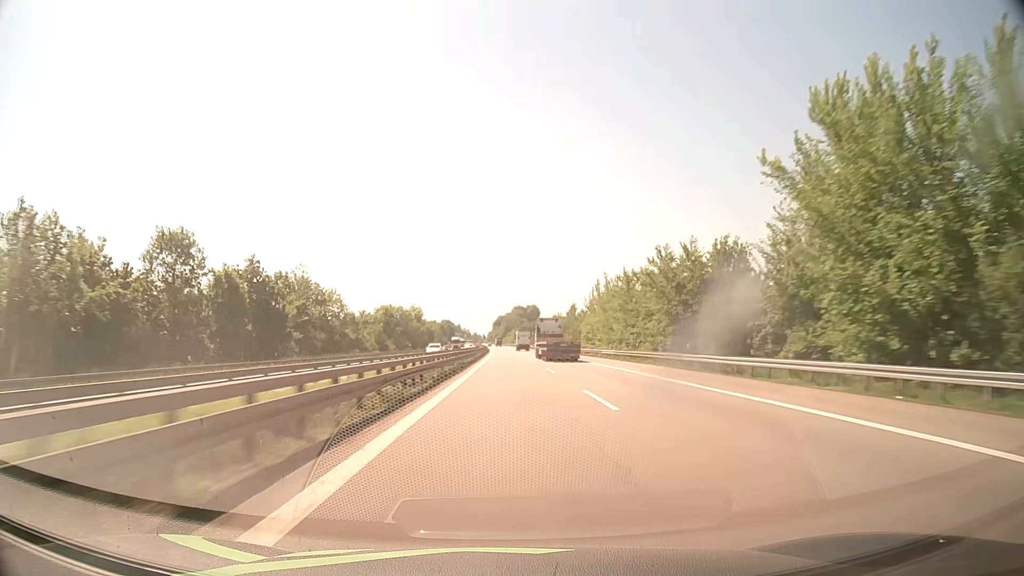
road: motorway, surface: asphalt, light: Day
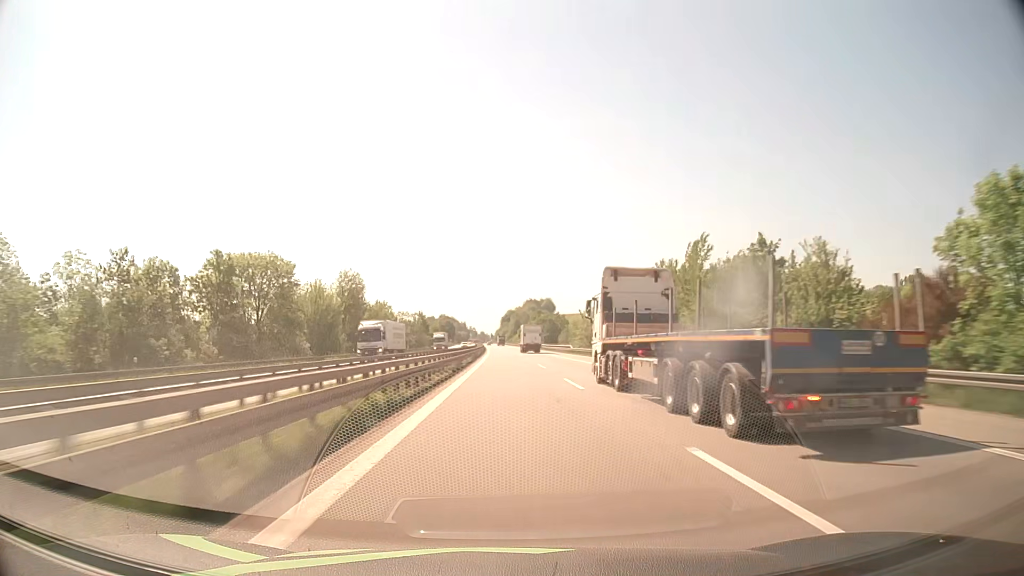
(-0.8, +101.7) m; -1°
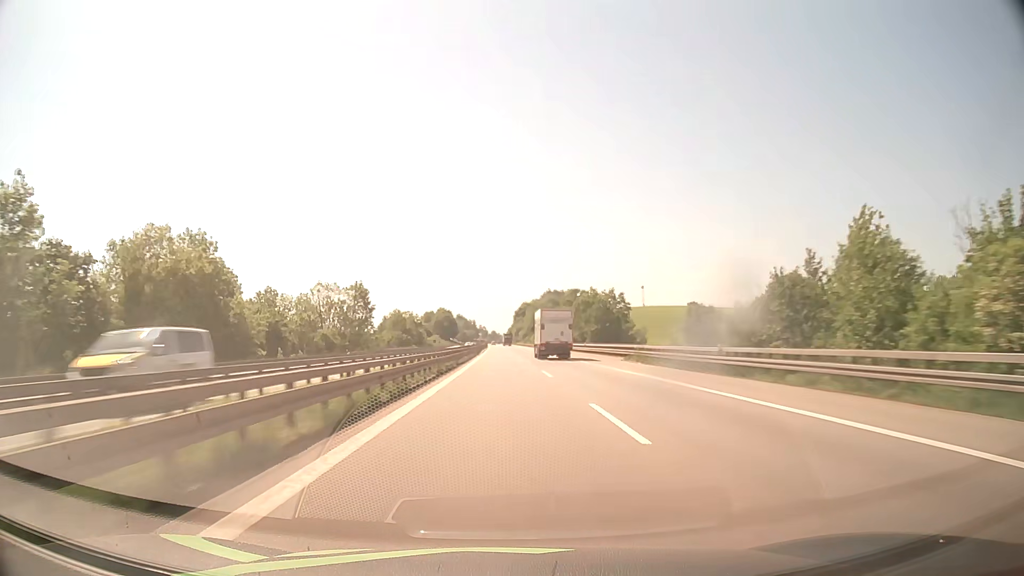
(-0.8, +101.7) m; -1°
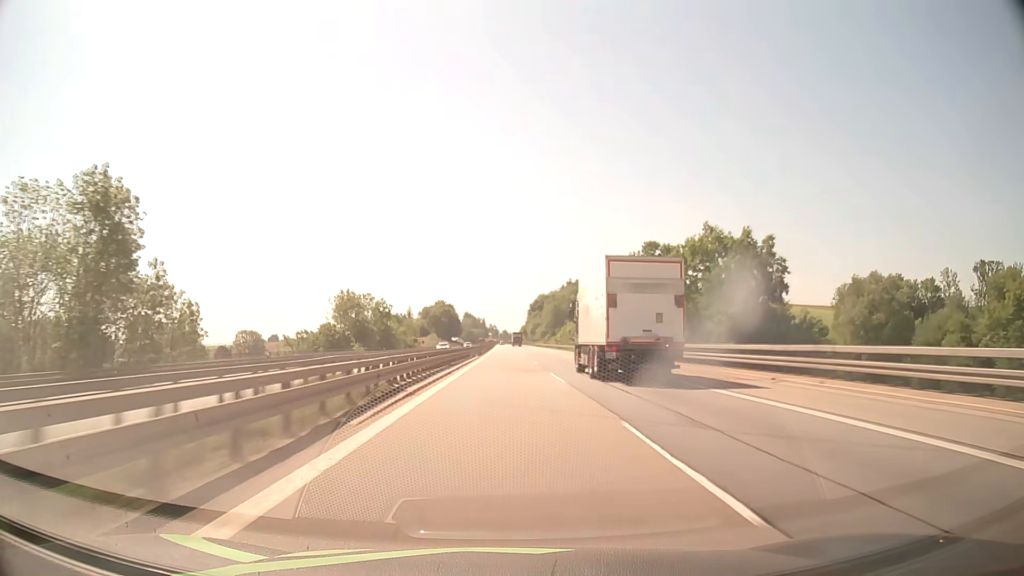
(-0.7, +76.1) m; -1°
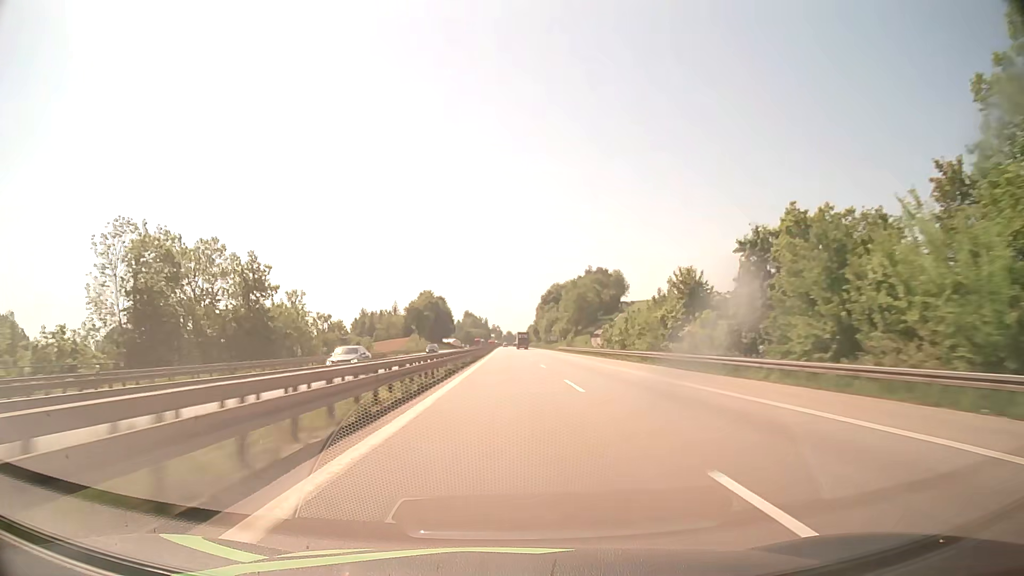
(-0.3, +76.2) m; 0°
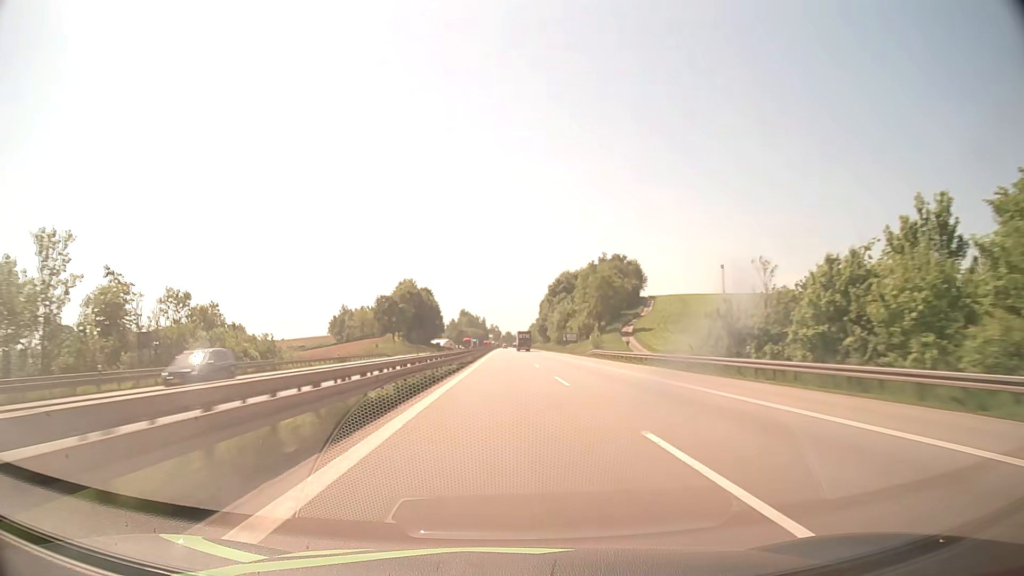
(0.0, +50.8) m; 0°
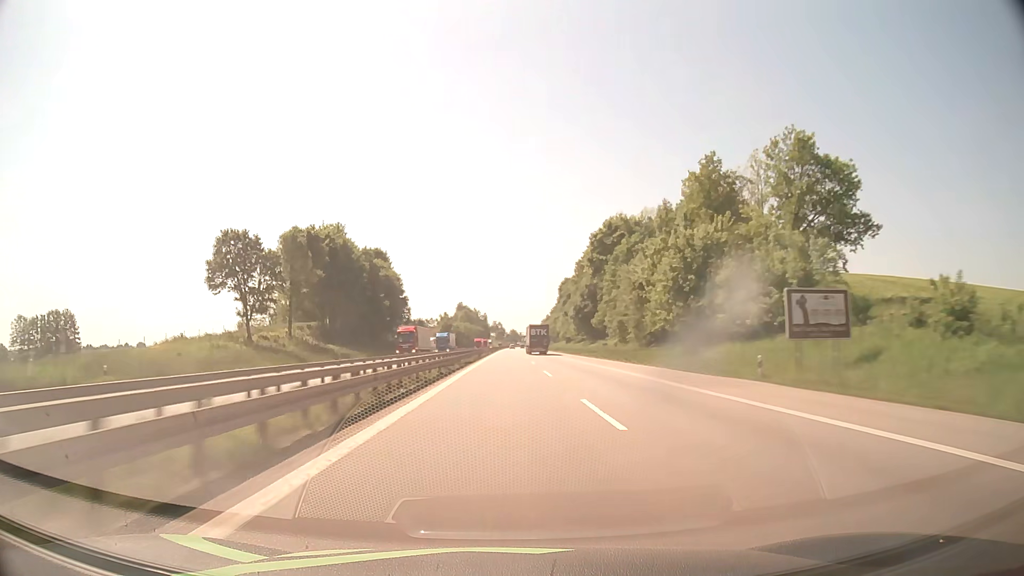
(-0.4, +101.7) m; 0°
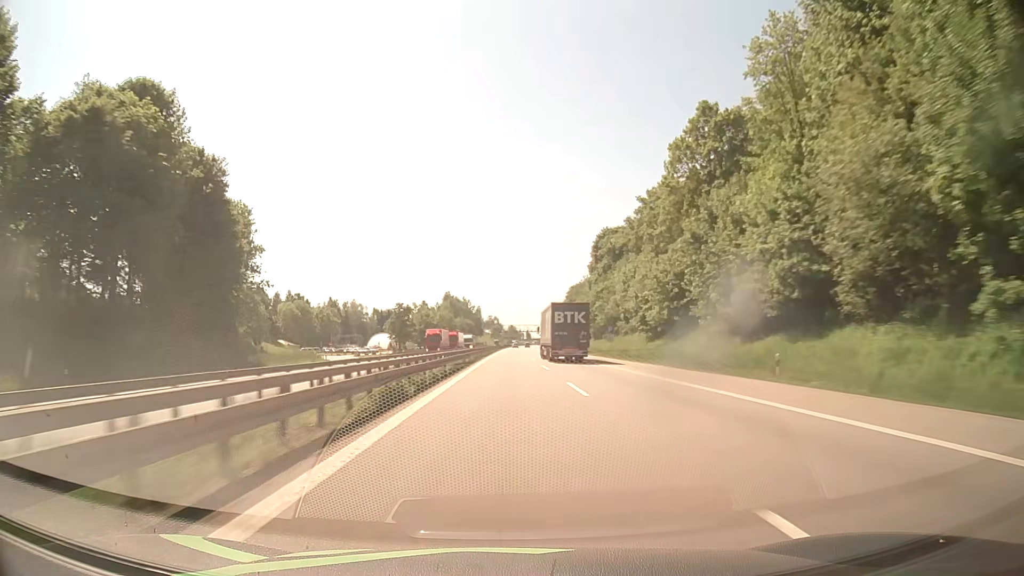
(+0.1, +101.6) m; 0°
(0, +10) (0, +20) (0, +30) (0, +40) (0, +50) (0, +60) (0, +70) (0, +80) (0, +90) (+1, +100) m
